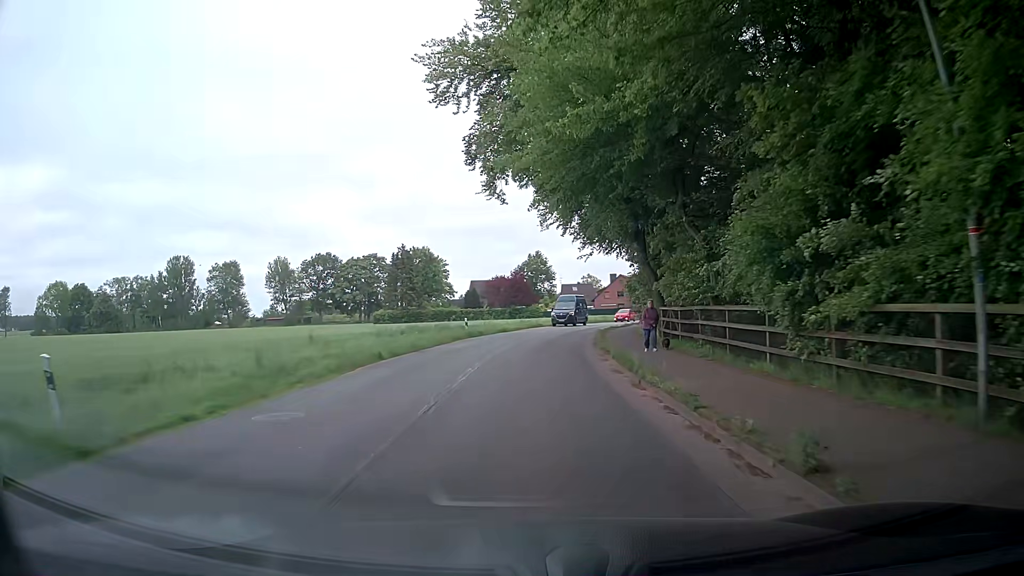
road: tertiary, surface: asphalt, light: Day
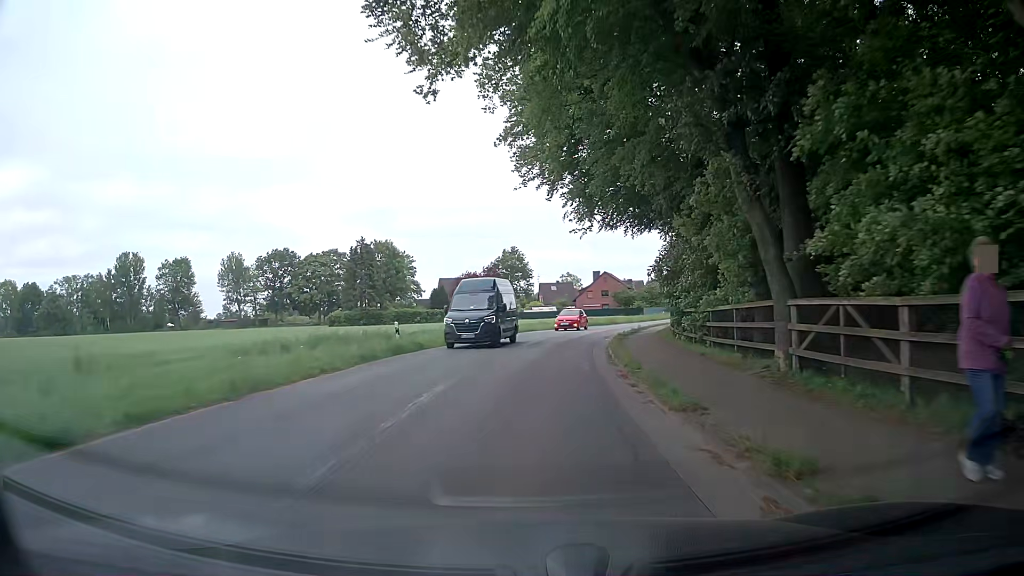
(+0.2, +14.8) m; +1°
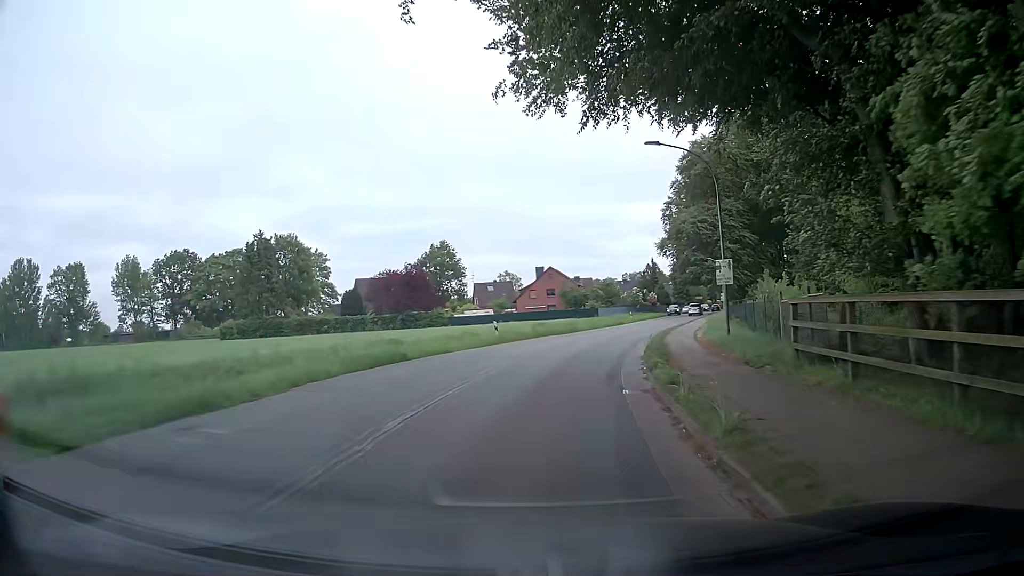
(+1.2, +21.4) m; +6°
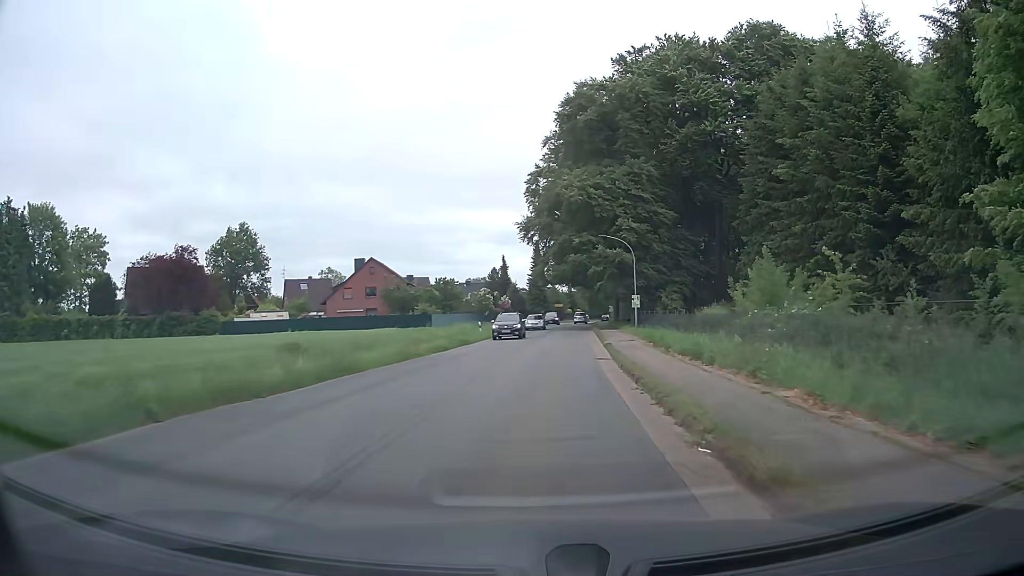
(+2.9, +29.2) m; +13°
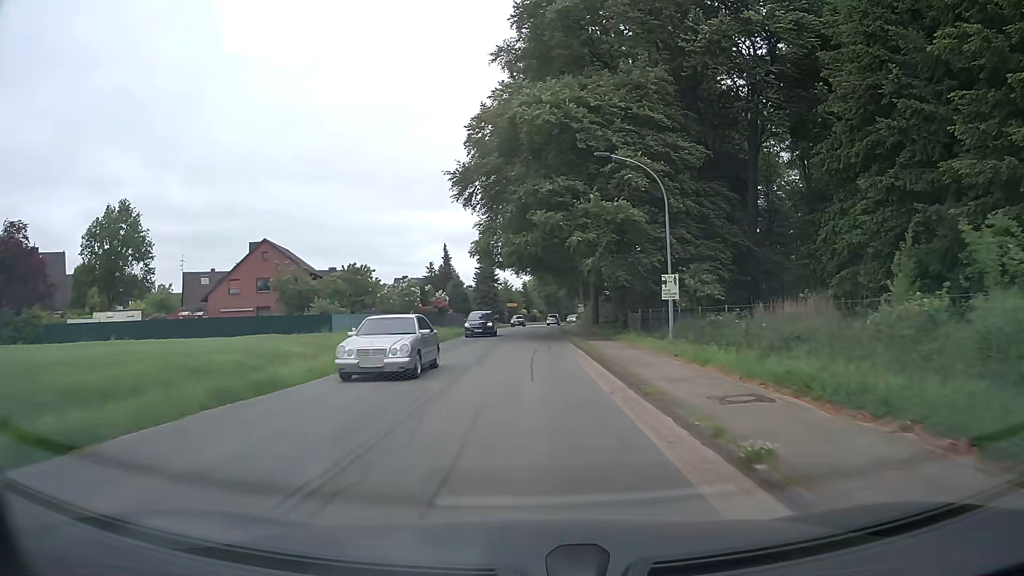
(+0.8, +23.0) m; +4°
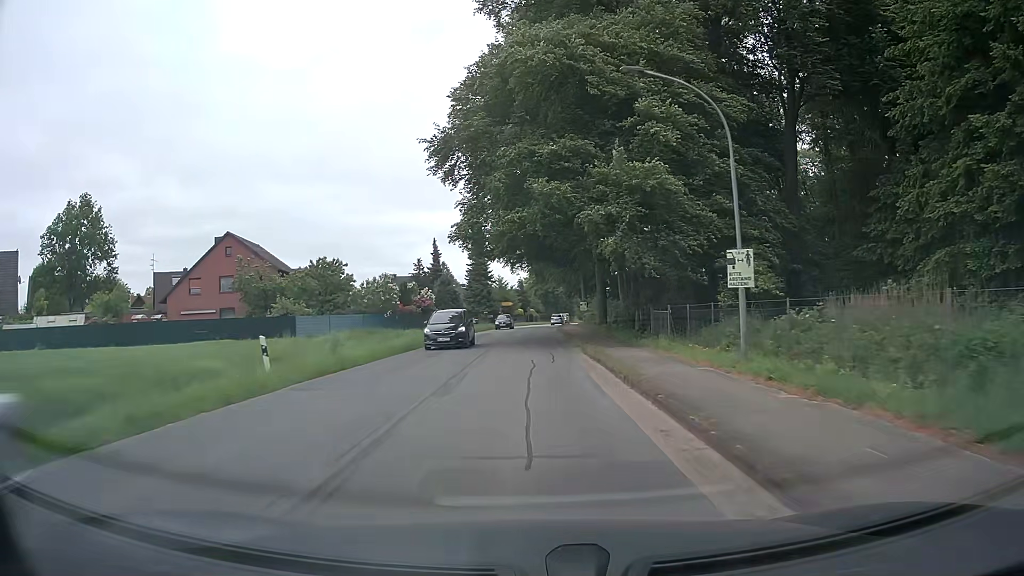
(0.0, +7.9) m; 0°
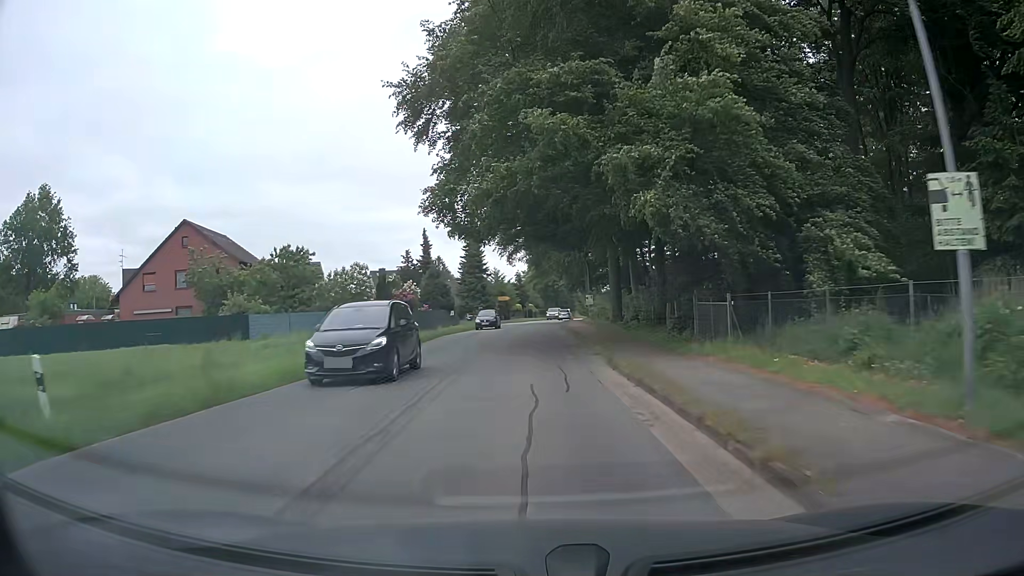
(0.0, +7.9) m; 0°
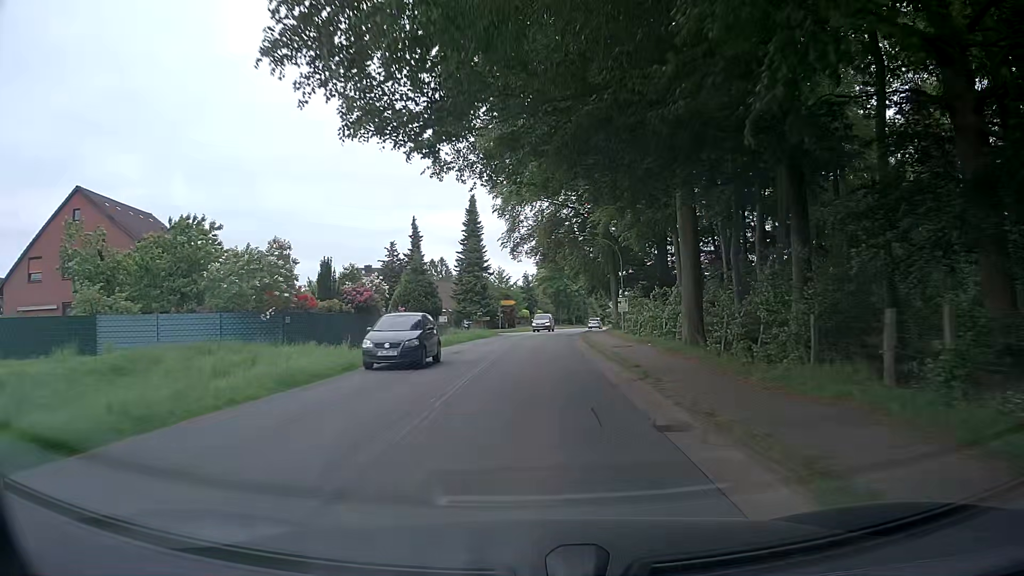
(-0.2, +15.9) m; -1°
(0, +10) (0, +20) (0, +30) (+1, +40) (+1, +50) (+2, +60) (+3, +70) (+5, +80) (+7, +90) (+9, +99) m
